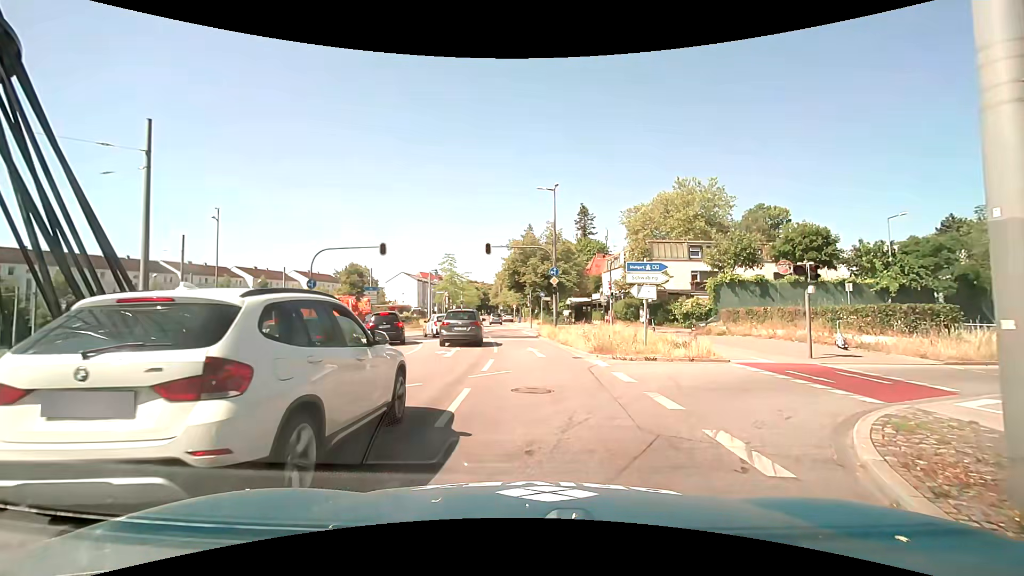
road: primary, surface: asphalt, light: Day
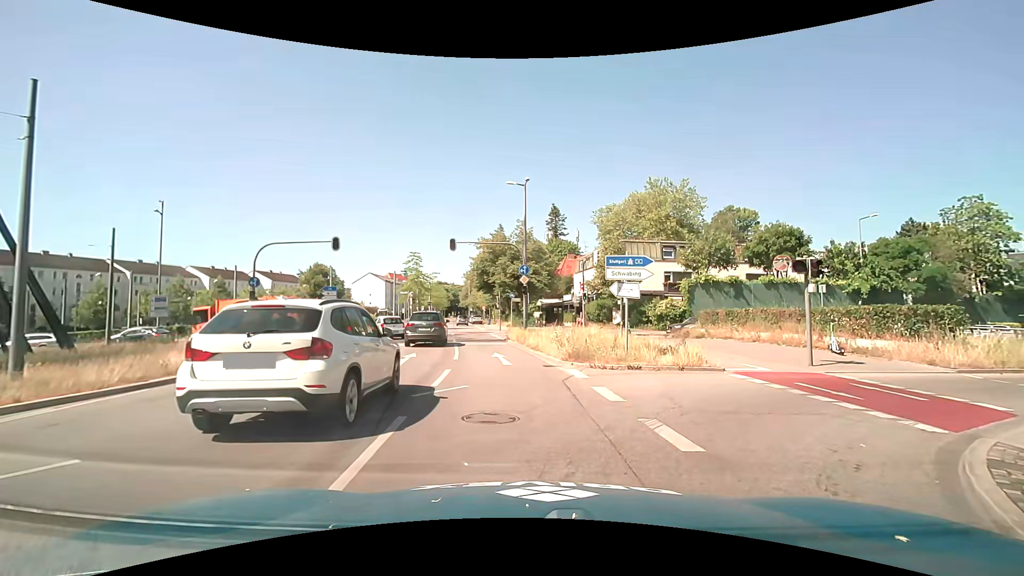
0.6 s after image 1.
(+0.1, +2.3) m; +3°
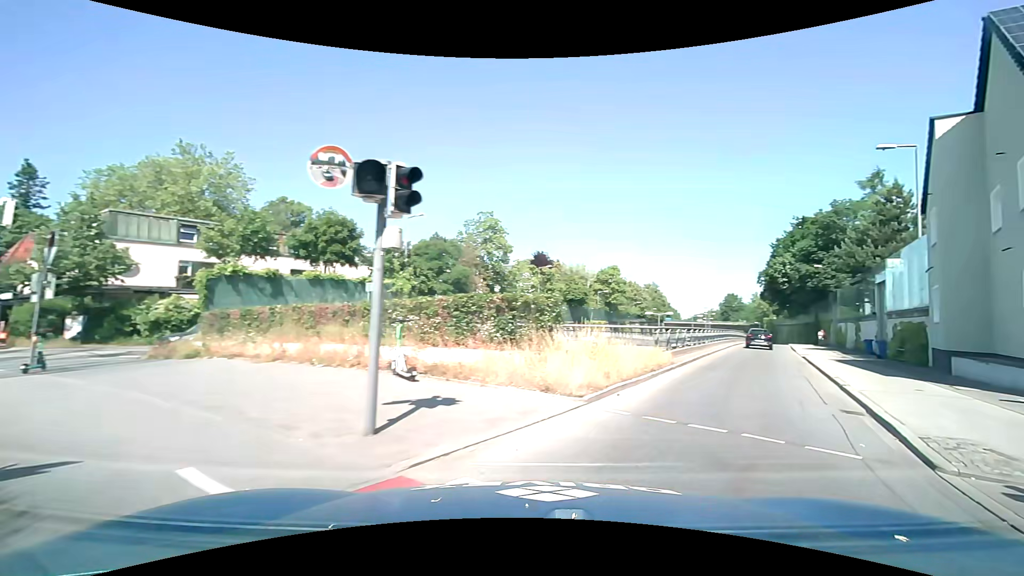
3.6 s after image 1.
(+3.5, +10.3) m; +49°
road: trunk_link
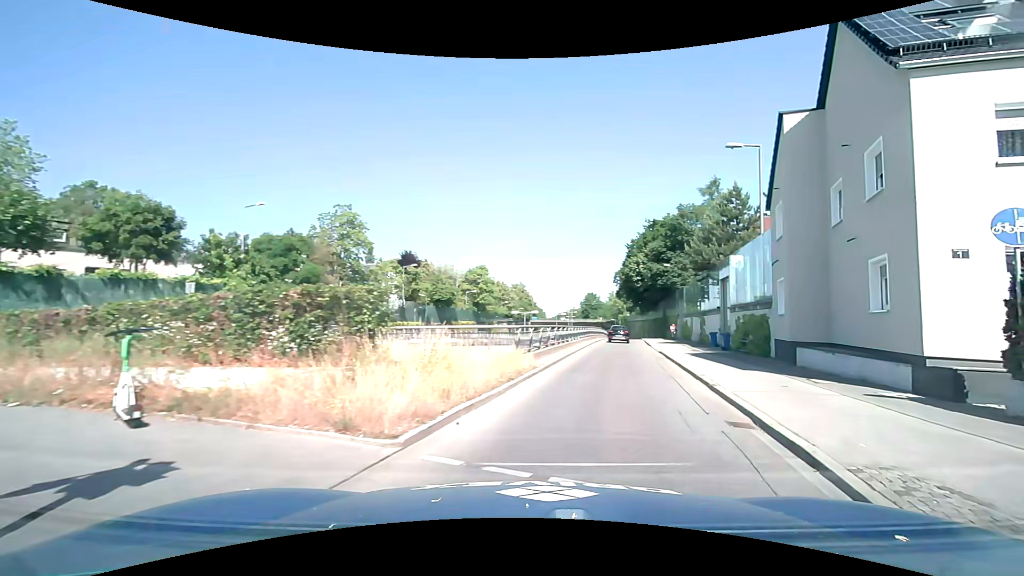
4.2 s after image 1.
(+0.4, +2.9) m; +16°
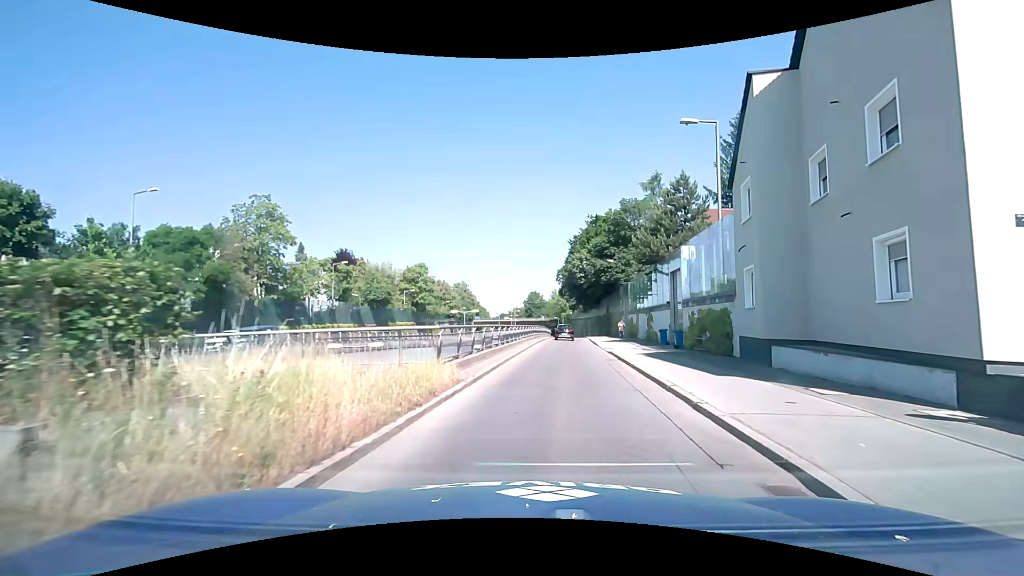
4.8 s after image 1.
(+0.2, +3.5) m; +6°
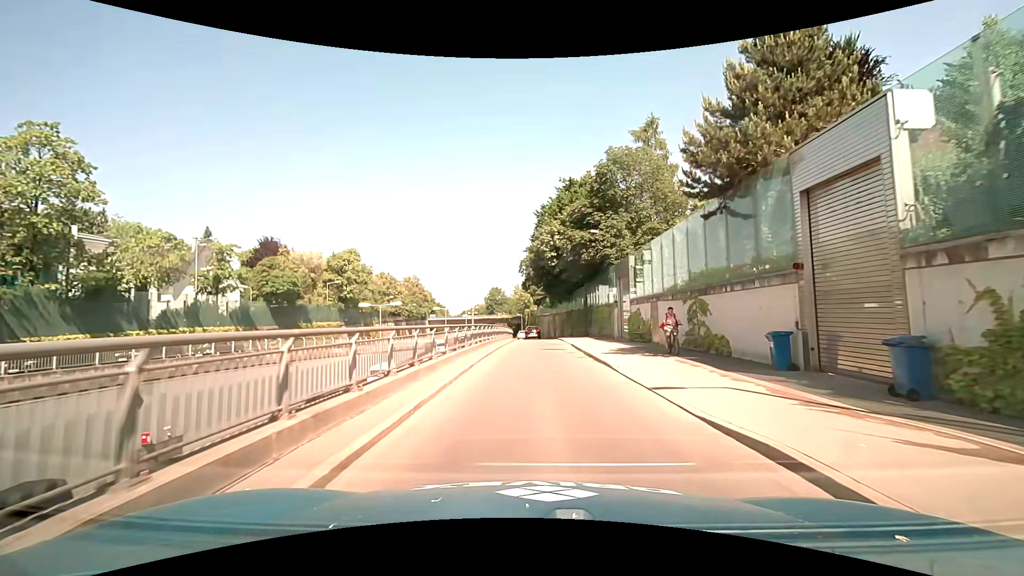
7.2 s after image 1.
(+0.6, +18.9) m; +4°
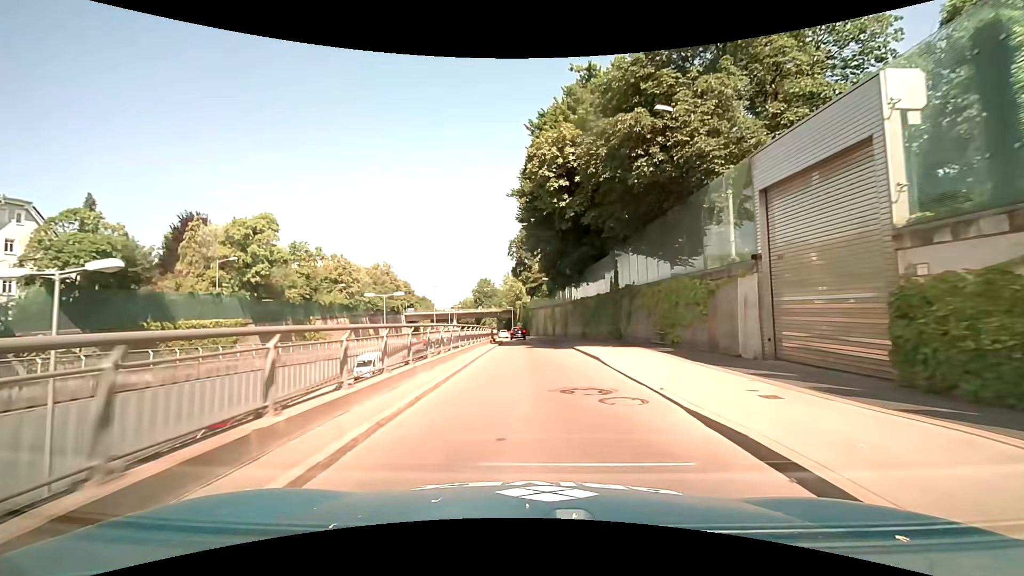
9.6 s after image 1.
(+0.1, +24.7) m; +1°
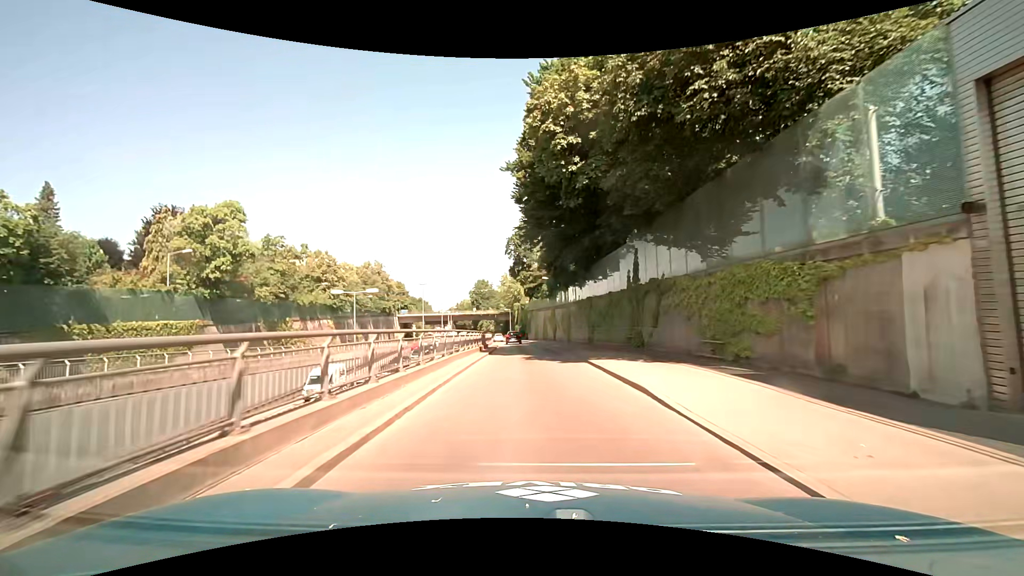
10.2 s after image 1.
(-0.1, +6.6) m; -1°
(0, +10) (0, +20) (0, +30) (-1, +40) (-1, +50) (-2, +60) (-2, +70) (-3, +80) (-4, +90) (-5, +100) m
